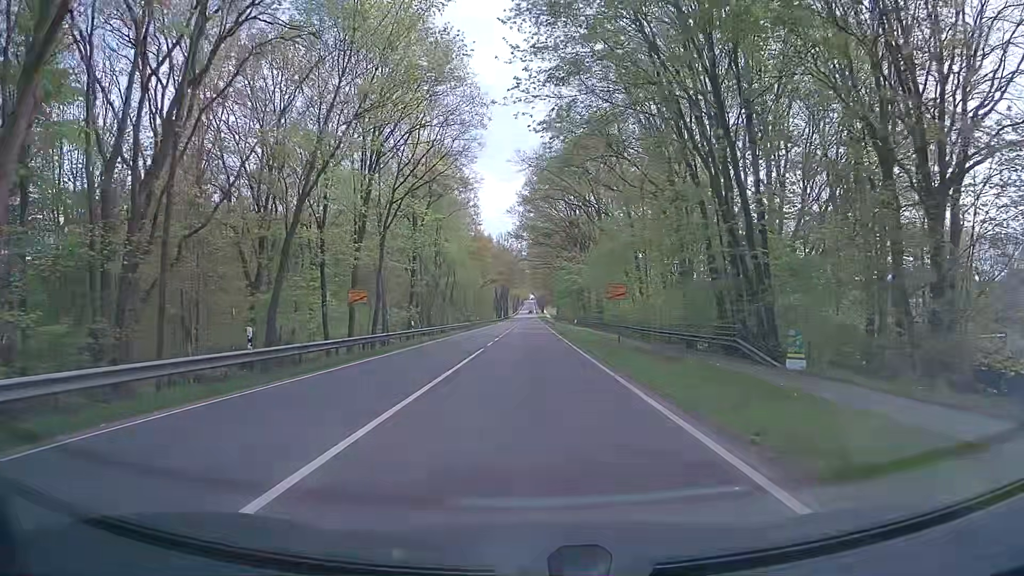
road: primary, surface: asphalt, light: Day
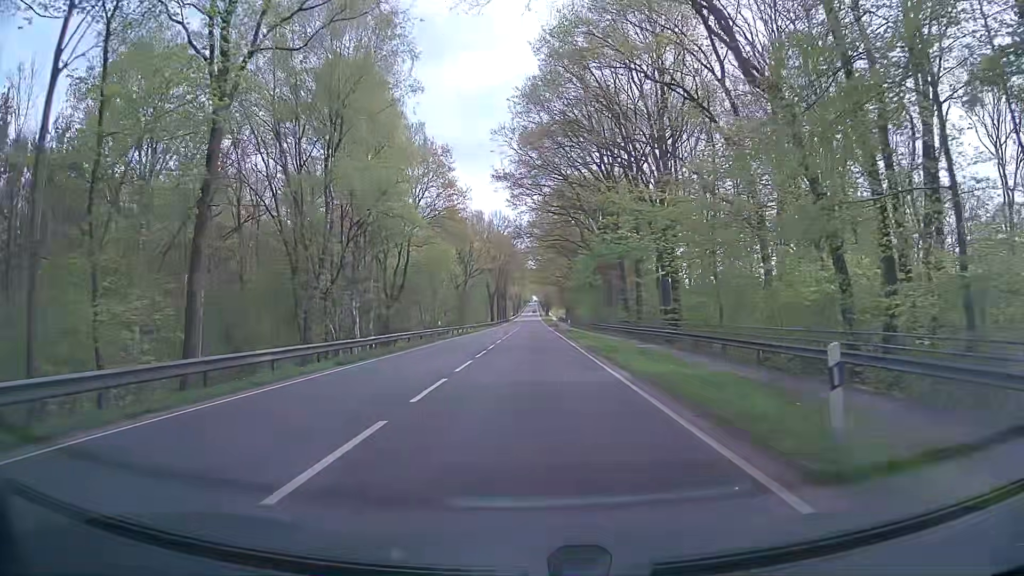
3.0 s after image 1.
(0.0, +39.2) m; 0°
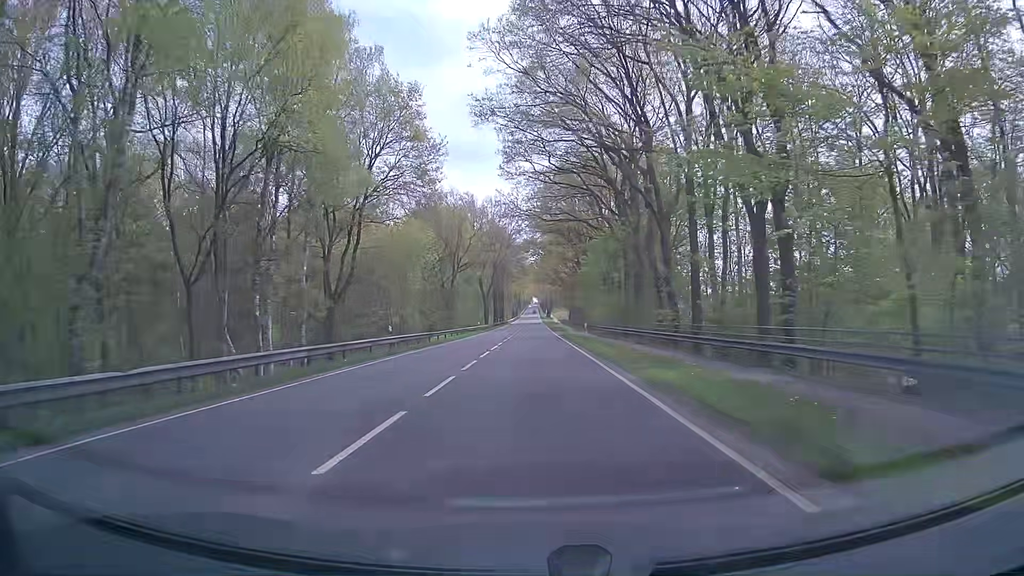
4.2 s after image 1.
(0.0, +17.6) m; 0°
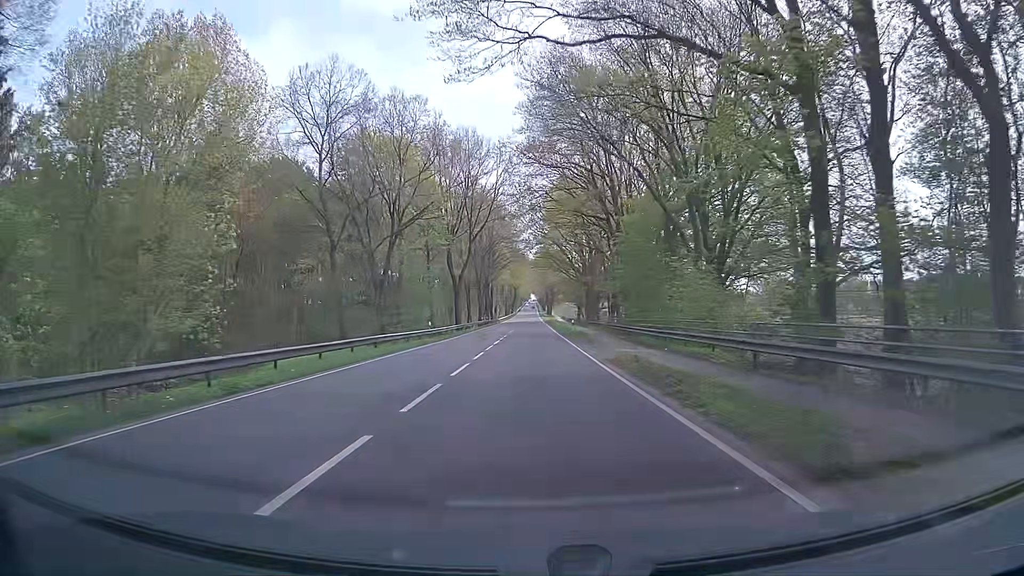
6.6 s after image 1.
(-0.3, +39.3) m; 0°
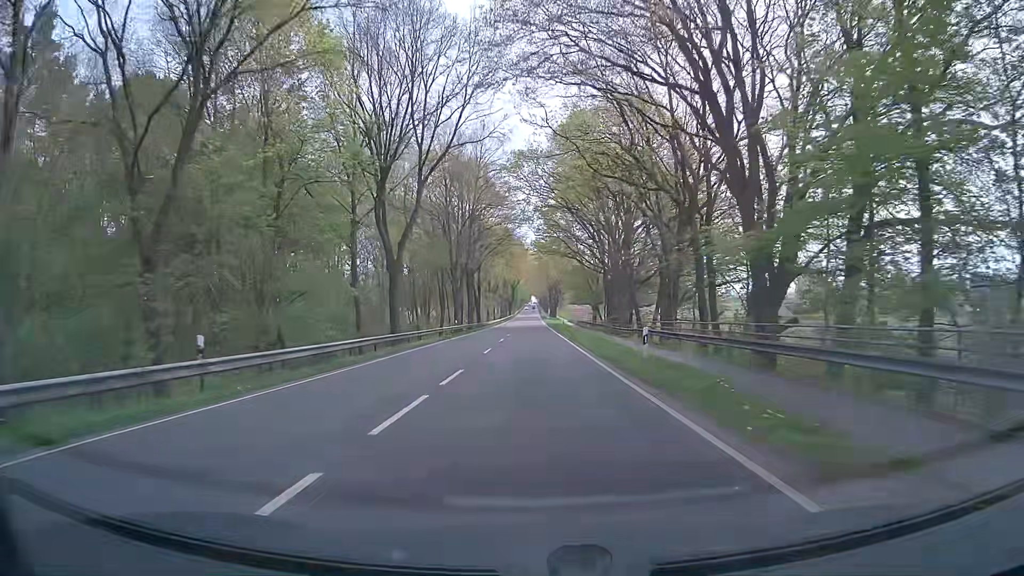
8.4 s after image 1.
(-0.2, +32.8) m; 0°
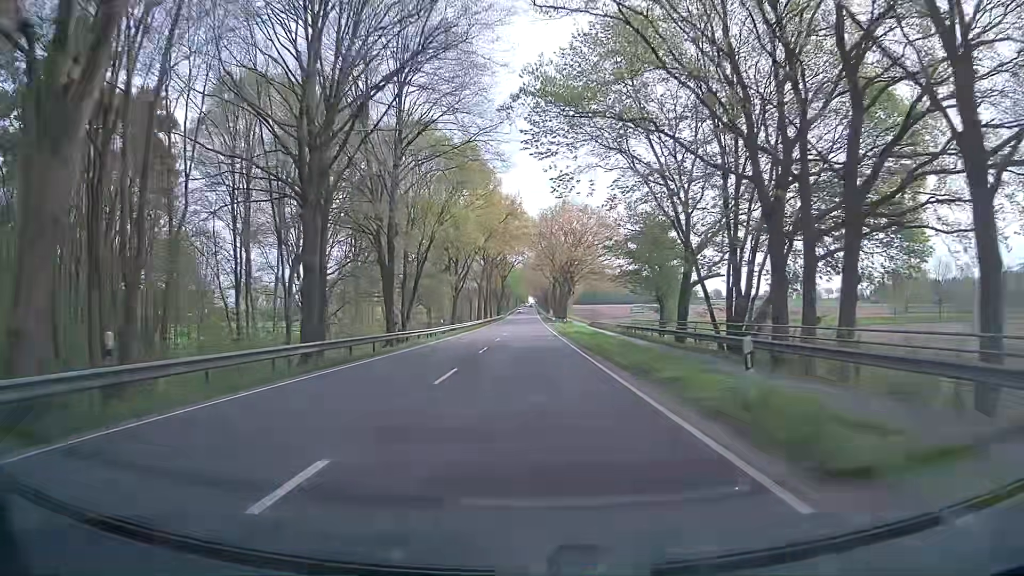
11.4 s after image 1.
(0.0, +60.3) m; 0°
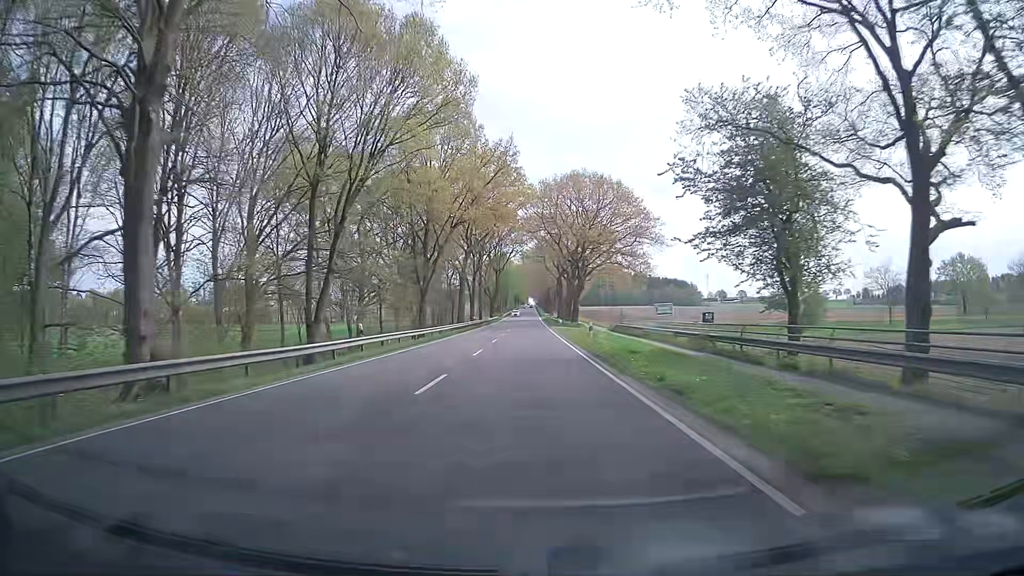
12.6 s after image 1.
(+0.1, +26.0) m; +1°
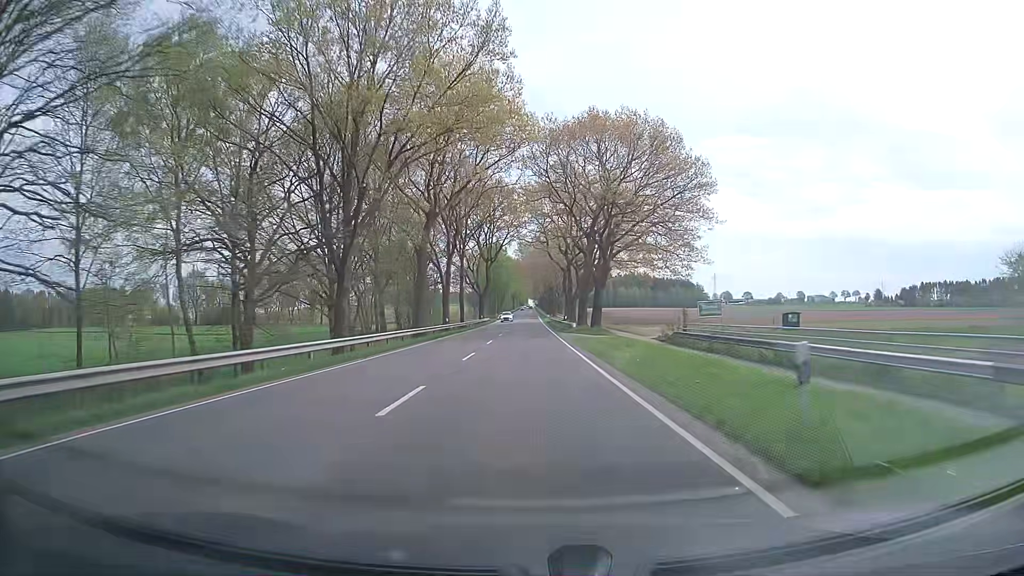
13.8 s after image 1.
(-0.1, +27.0) m; 0°
(0, +10) (0, +20) (0, +30) (0, +40) (0, +50) (0, +60) (0, +70) (0, +80) (0, +90) (0, +100) m
